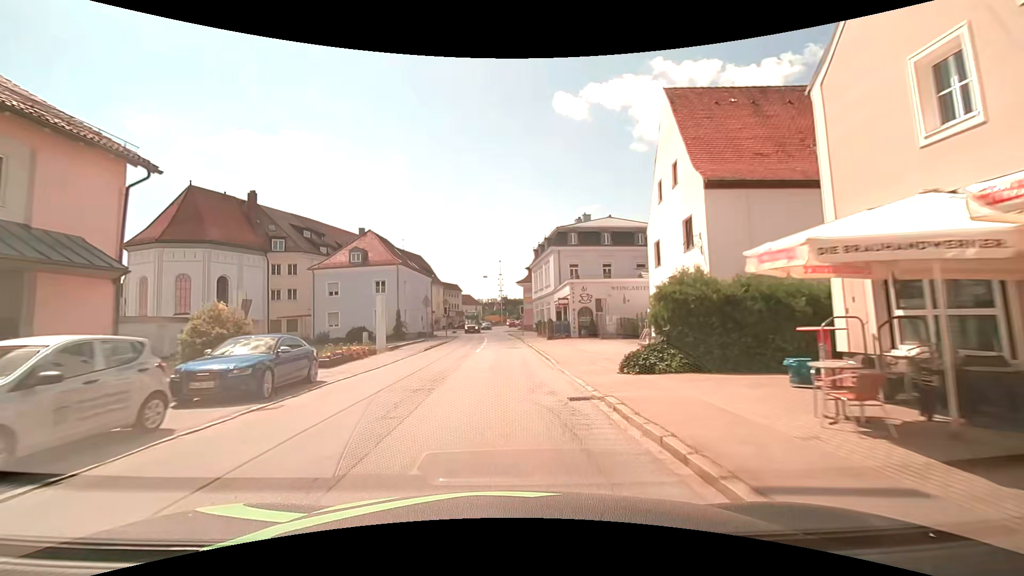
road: secondary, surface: asphalt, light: Day
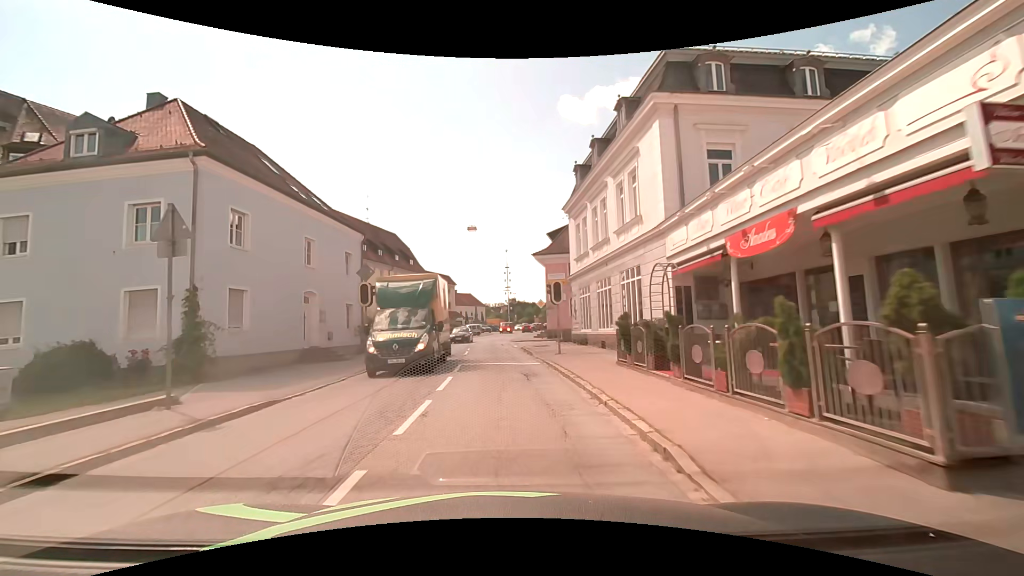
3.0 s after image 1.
(-0.1, +32.7) m; 0°
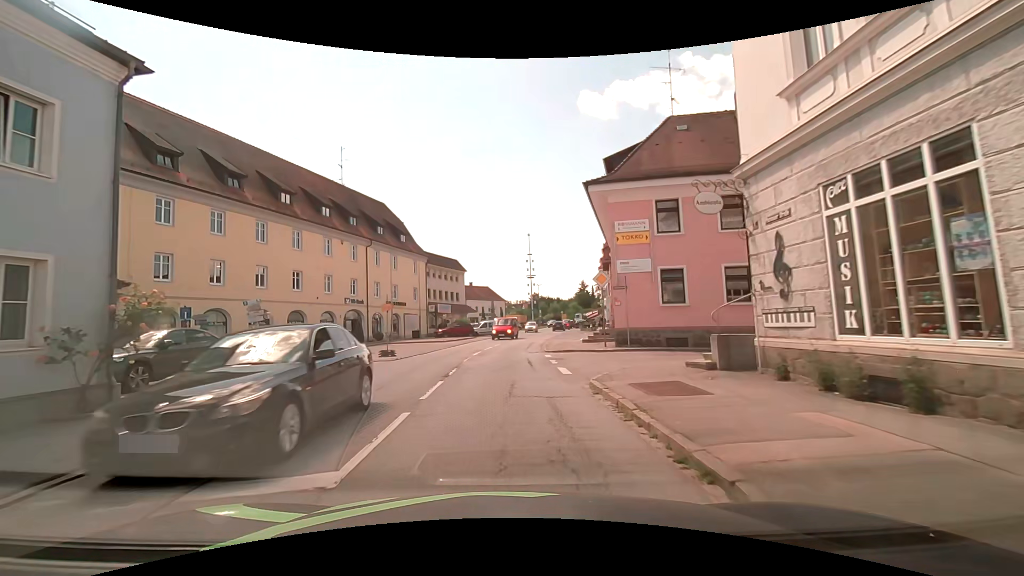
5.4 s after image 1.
(-0.5, +20.4) m; -3°
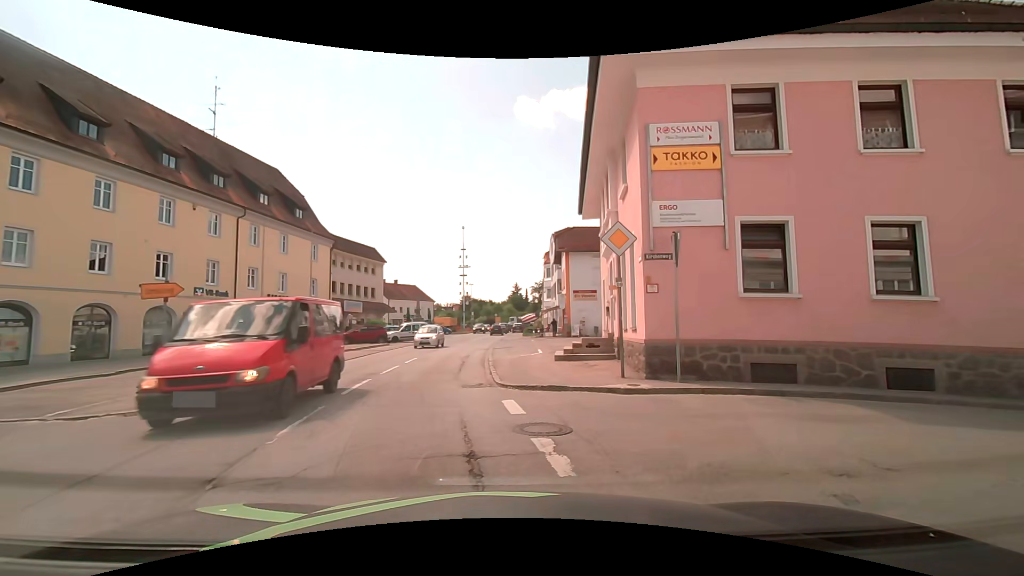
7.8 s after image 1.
(0.0, +11.4) m; +6°
